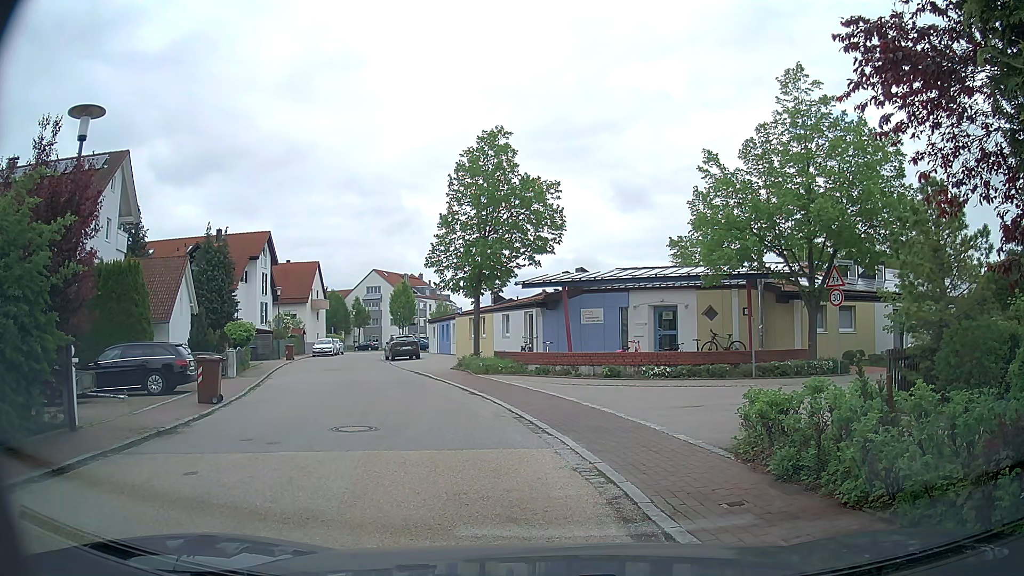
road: residential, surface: asphalt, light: Day
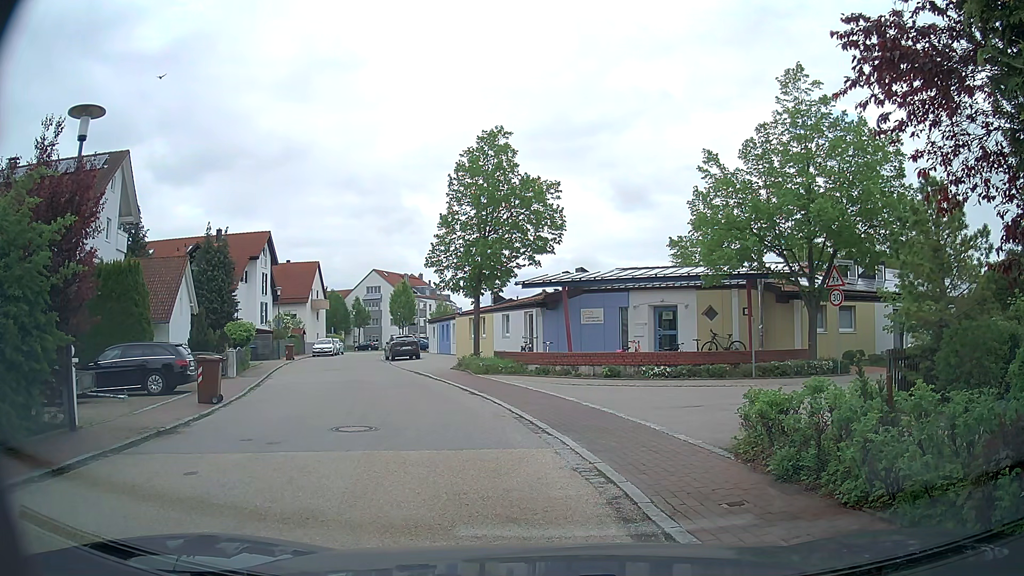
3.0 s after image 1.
(0.0, 0.0) m; 0°
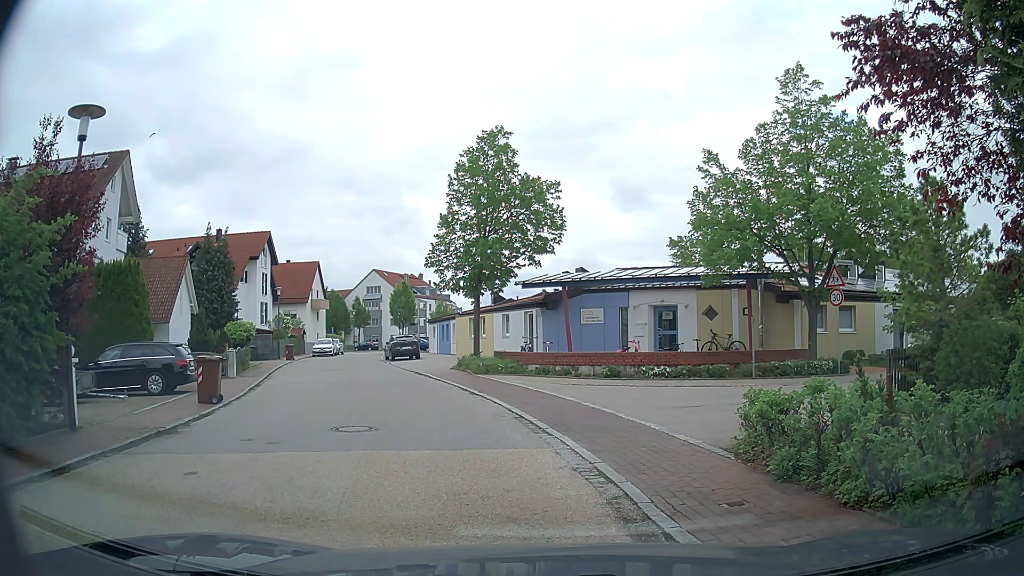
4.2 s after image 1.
(0.0, 0.0) m; 0°
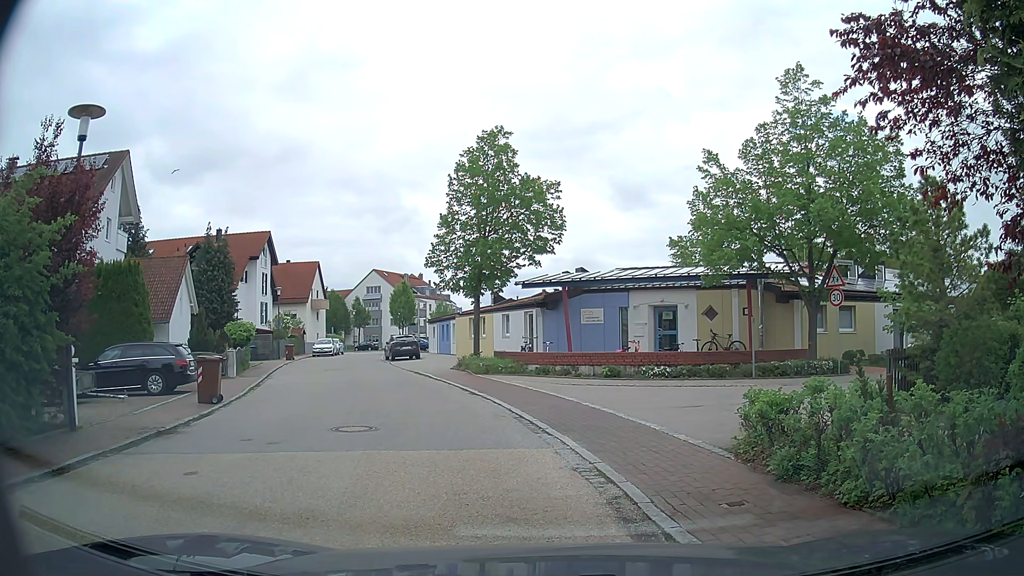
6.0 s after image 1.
(0.0, 0.0) m; 0°
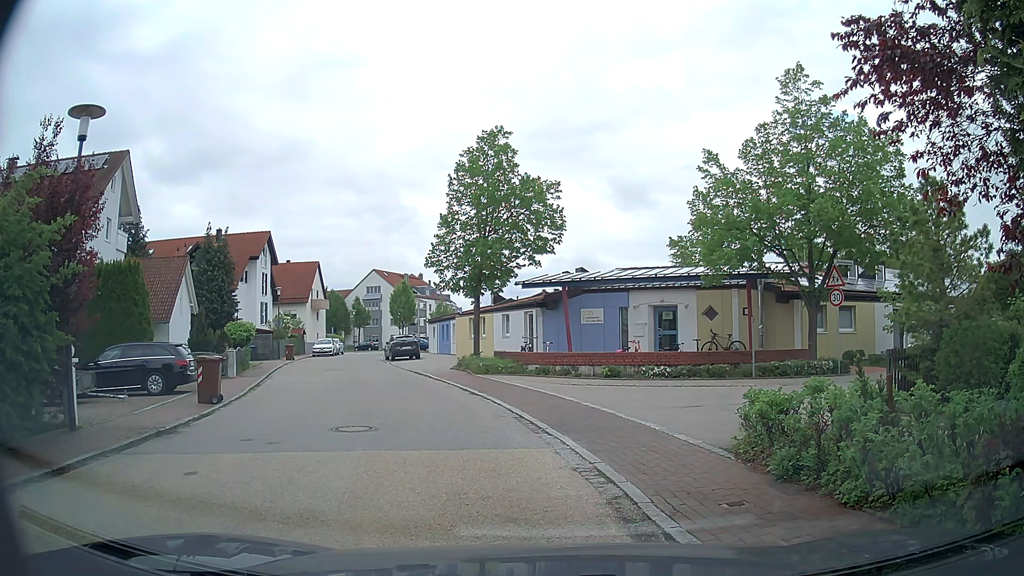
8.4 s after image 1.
(0.0, 0.0) m; 0°
